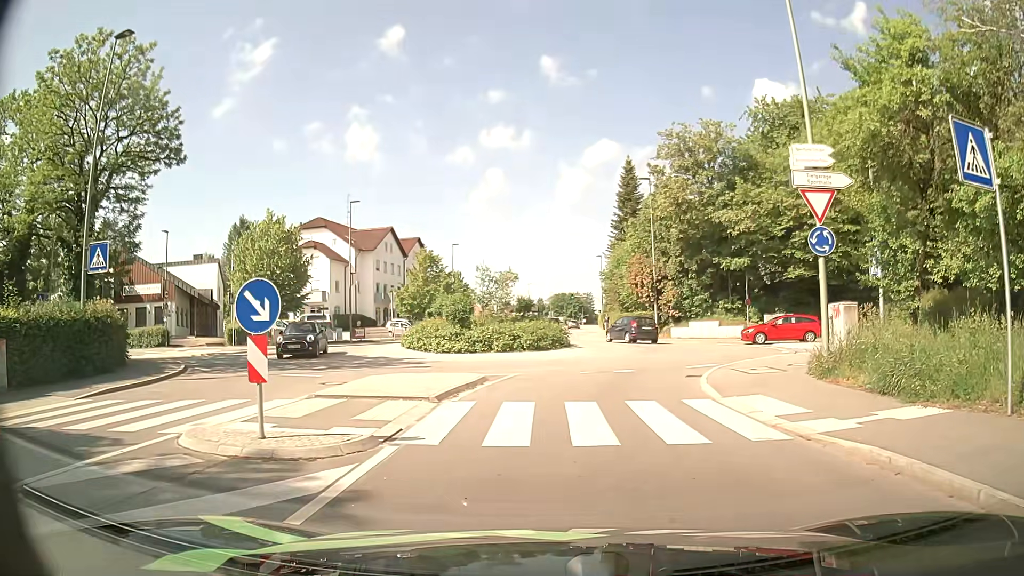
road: tertiary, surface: asphalt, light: Day
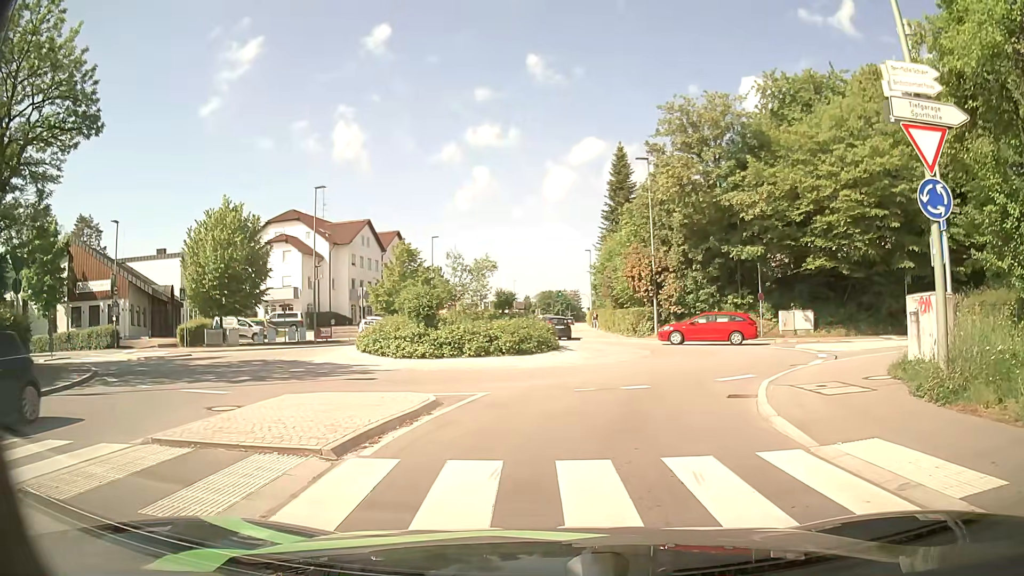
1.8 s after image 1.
(0.0, +4.9) m; +1°
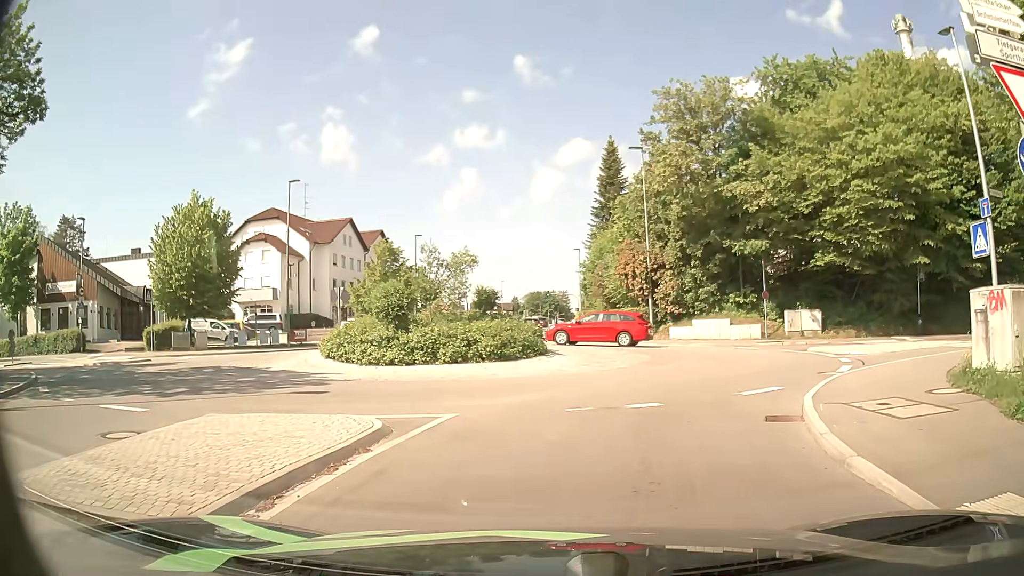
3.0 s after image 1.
(0.0, +2.7) m; 0°
(+1, +10) (+4, +19) (+4, +29) (0, +38) (-2, +48) (-1, +58) (-1, +68) (-1, +78) (-1, +88) (-1, +98) m
